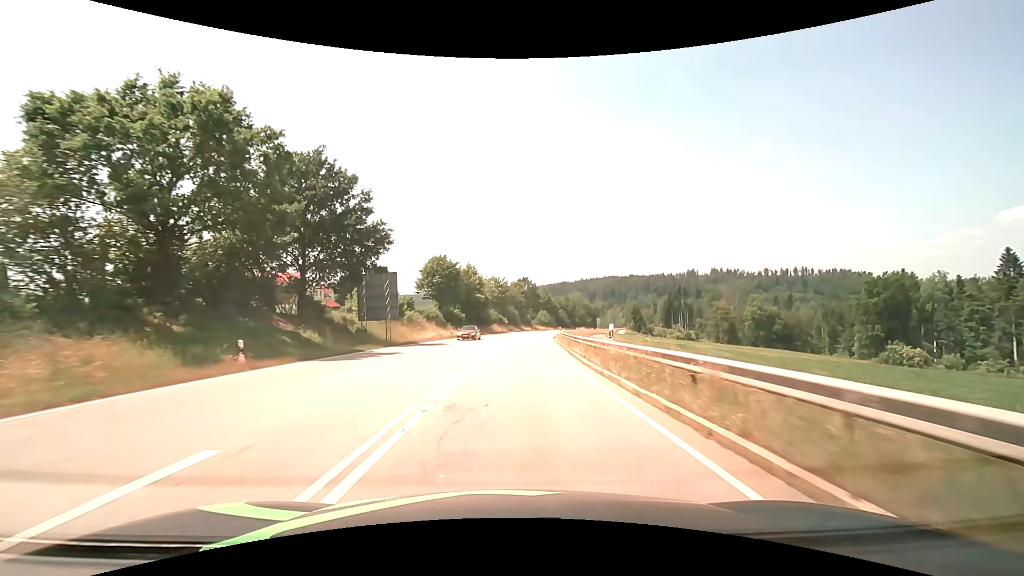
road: secondary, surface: asphalt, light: Day
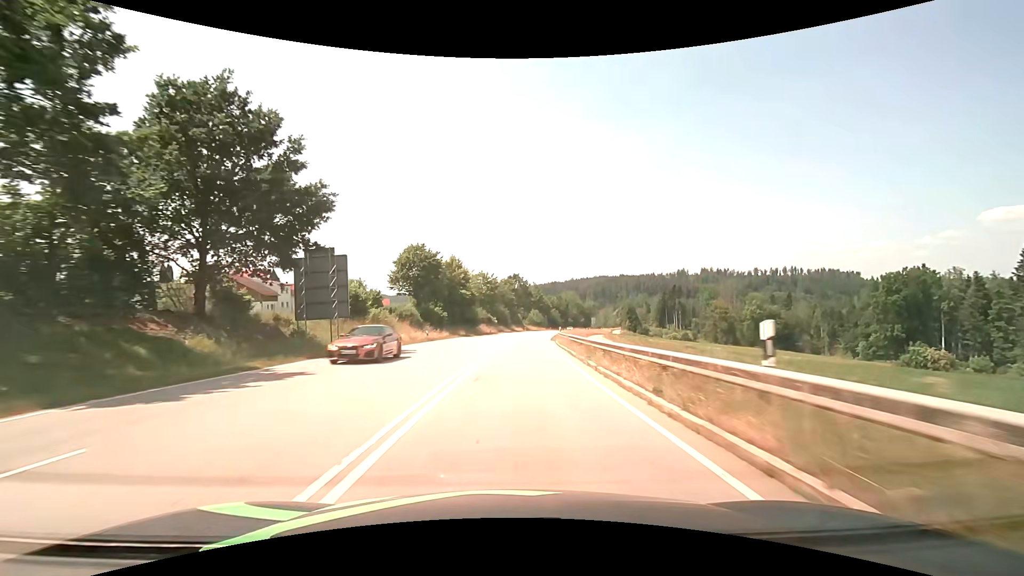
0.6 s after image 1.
(+0.1, +10.6) m; +1°
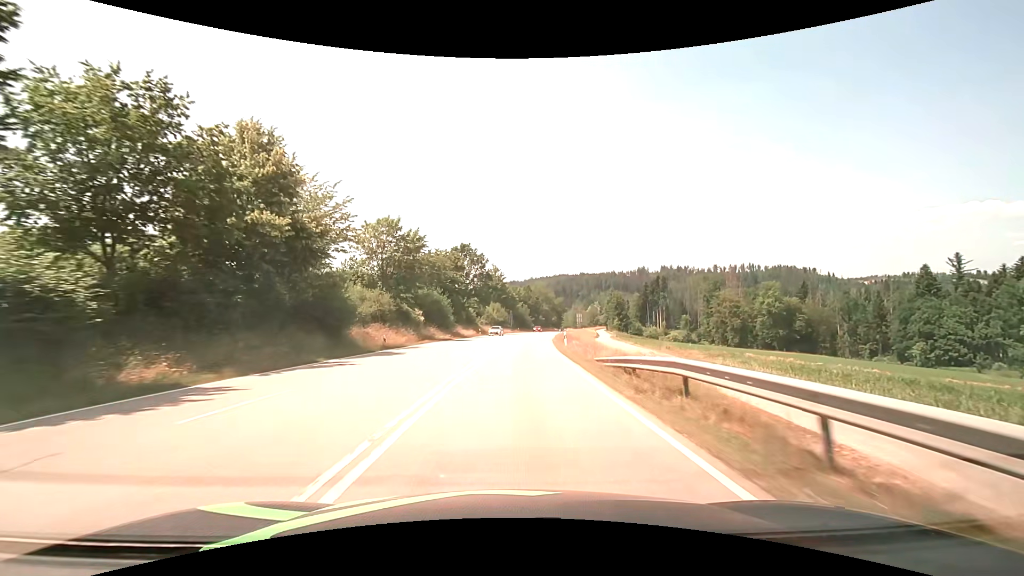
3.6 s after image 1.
(+2.1, +53.6) m; +5°
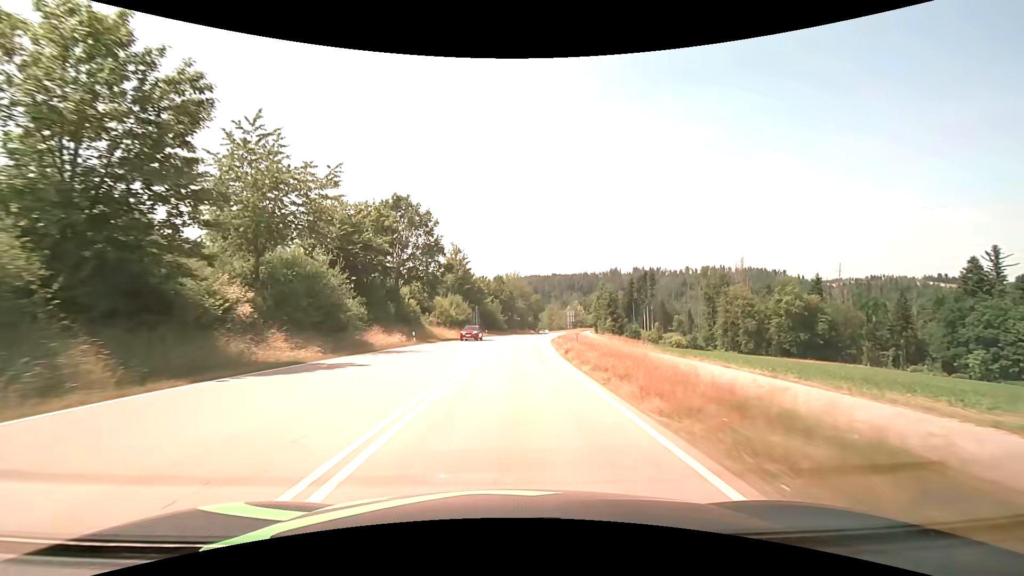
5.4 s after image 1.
(+1.0, +33.2) m; +3°
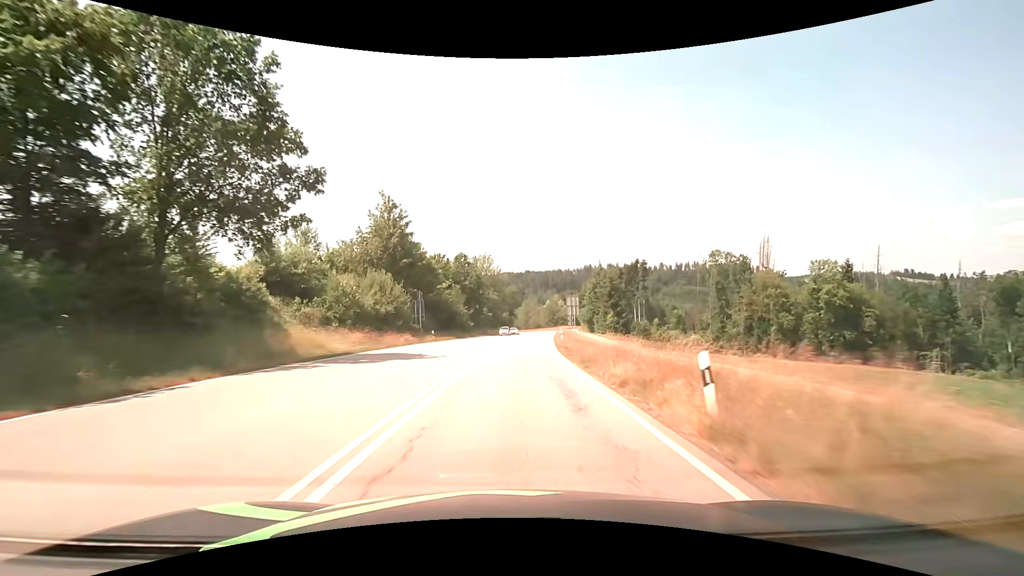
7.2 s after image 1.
(+1.0, +33.7) m; +3°
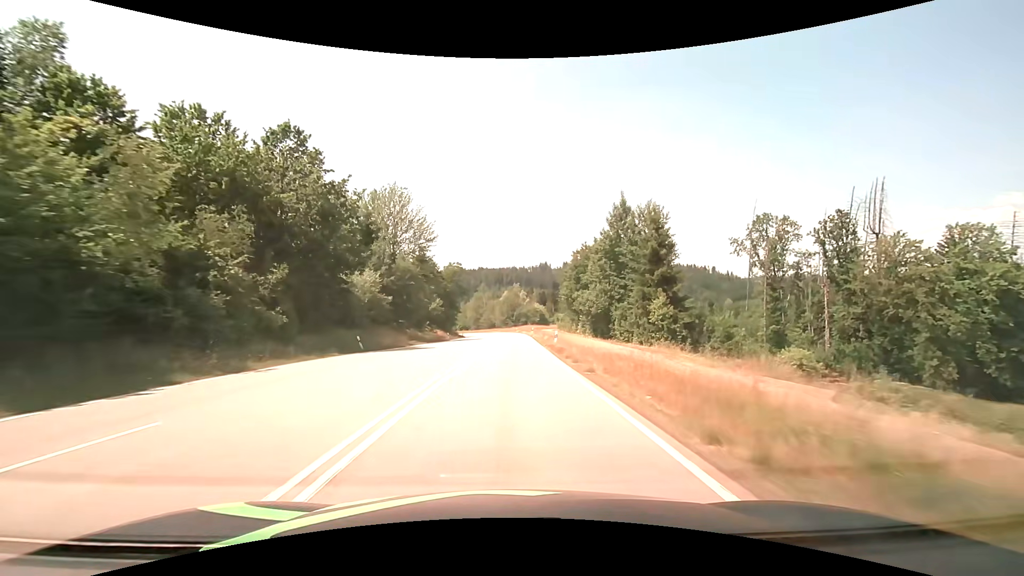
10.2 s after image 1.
(+2.9, +55.3) m; +5°
